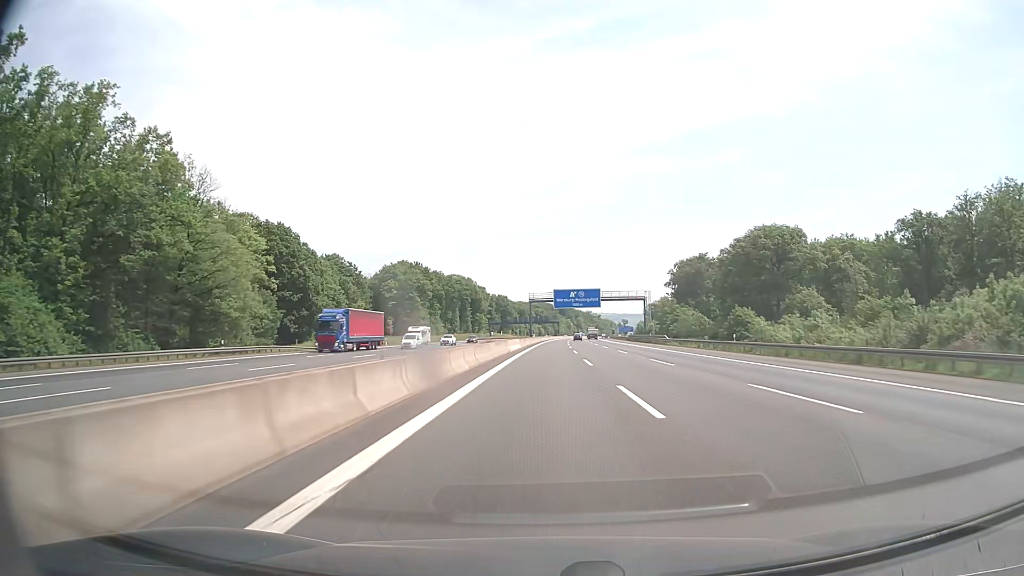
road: motorway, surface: asphalt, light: Day
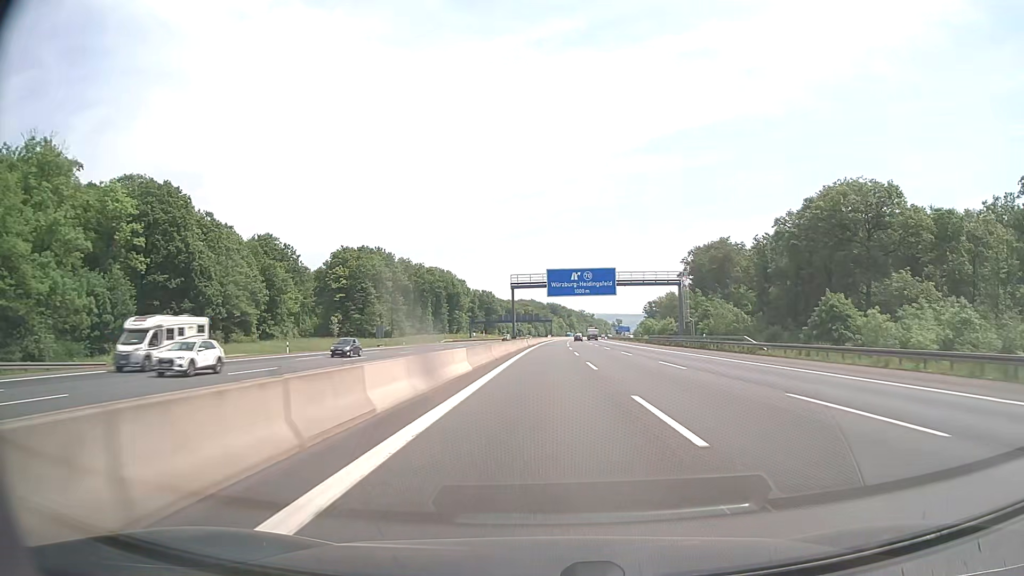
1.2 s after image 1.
(+0.3, +38.0) m; +1°
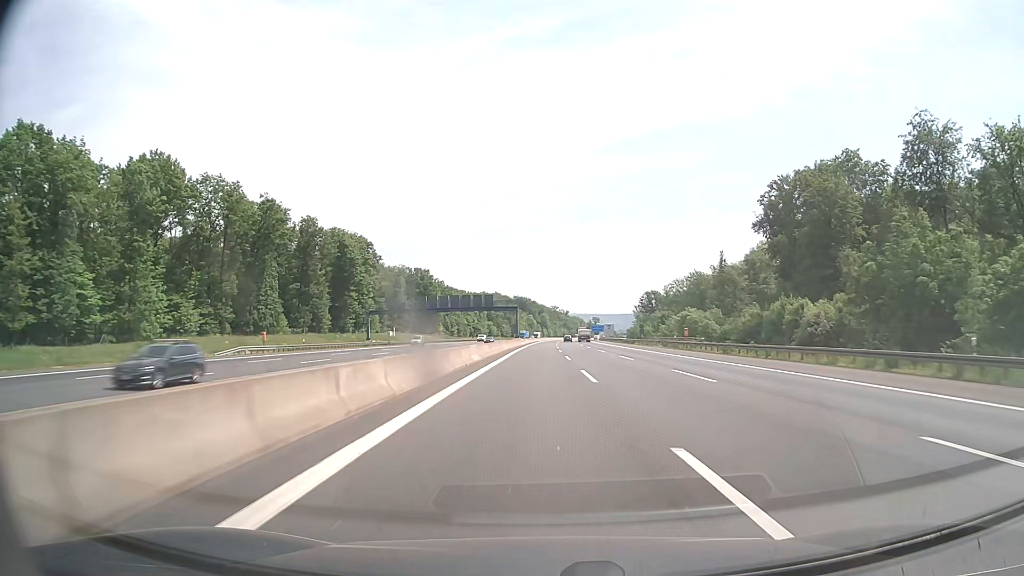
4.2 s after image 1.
(+1.9, +95.0) m; +2°
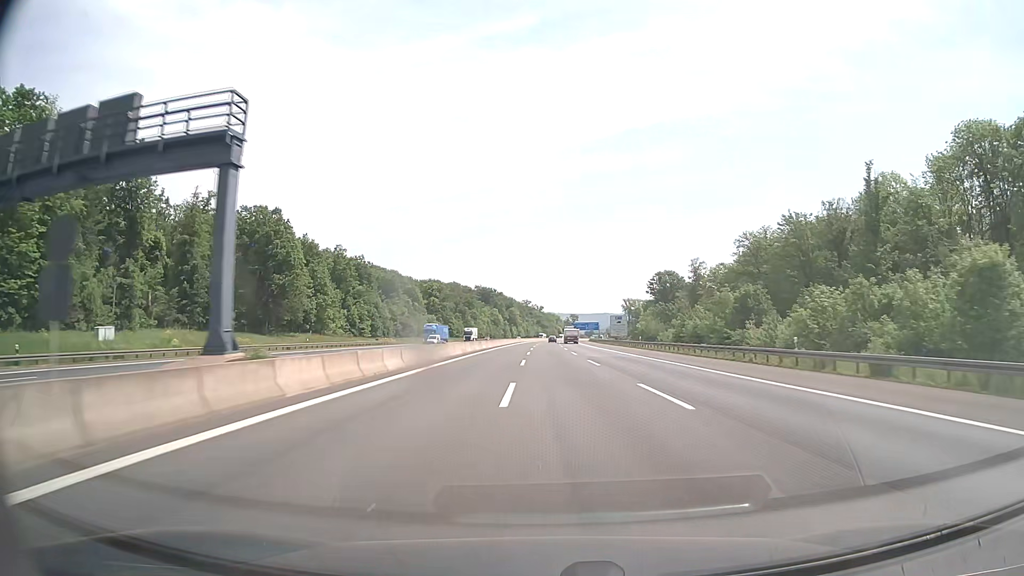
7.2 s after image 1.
(+2.9, +95.2) m; +3°
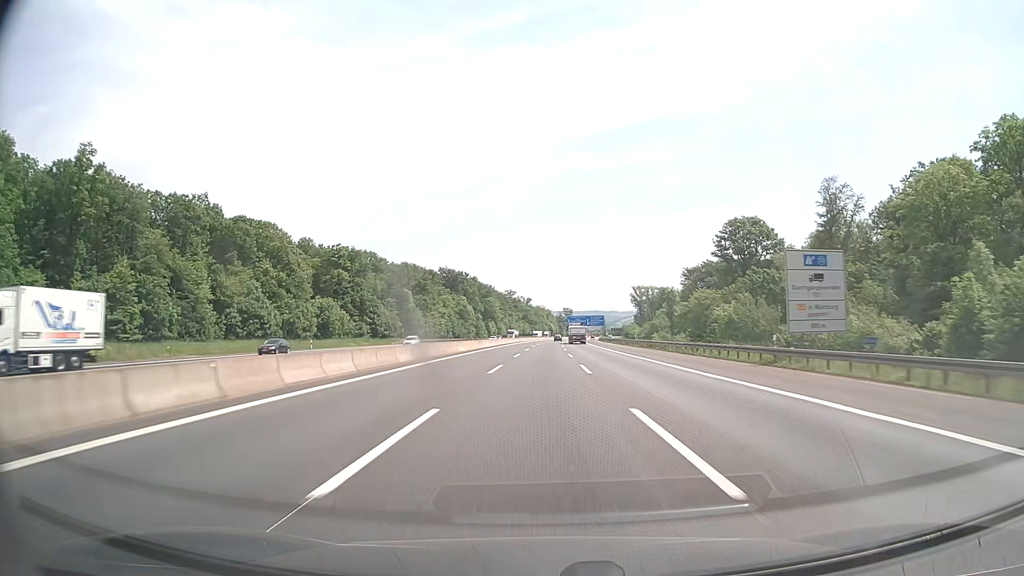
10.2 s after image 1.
(+0.9, +95.4) m; +1°
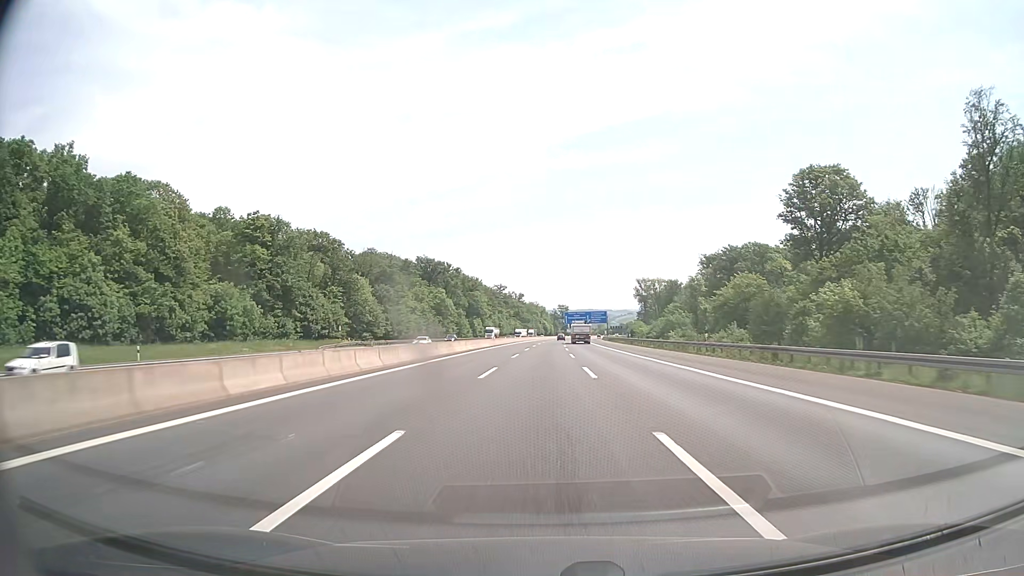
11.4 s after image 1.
(+0.1, +38.1) m; 0°
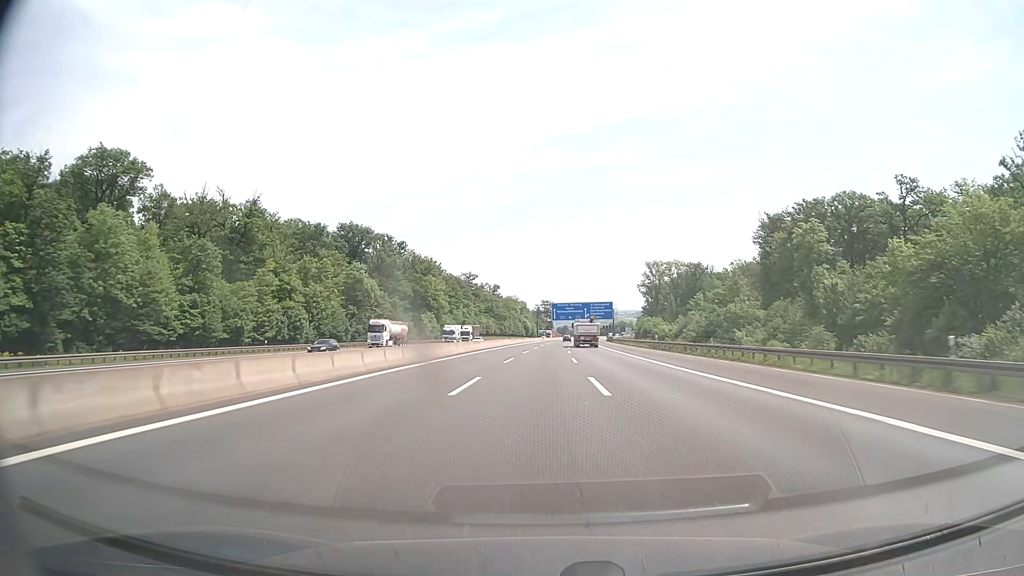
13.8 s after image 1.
(+1.0, +76.3) m; +2°
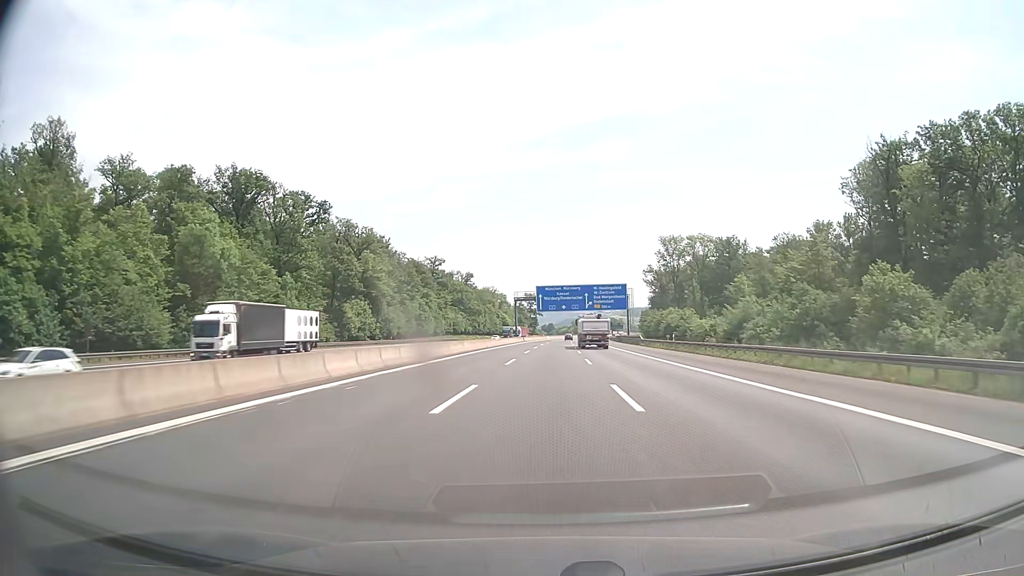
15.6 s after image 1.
(+0.6, +57.2) m; +1°
(0, +10) (0, +20) (0, +30) (0, +40) (+1, +50) (+1, +60) (+1, +70) (+2, +80) (+2, +90) (+2, +100) m
